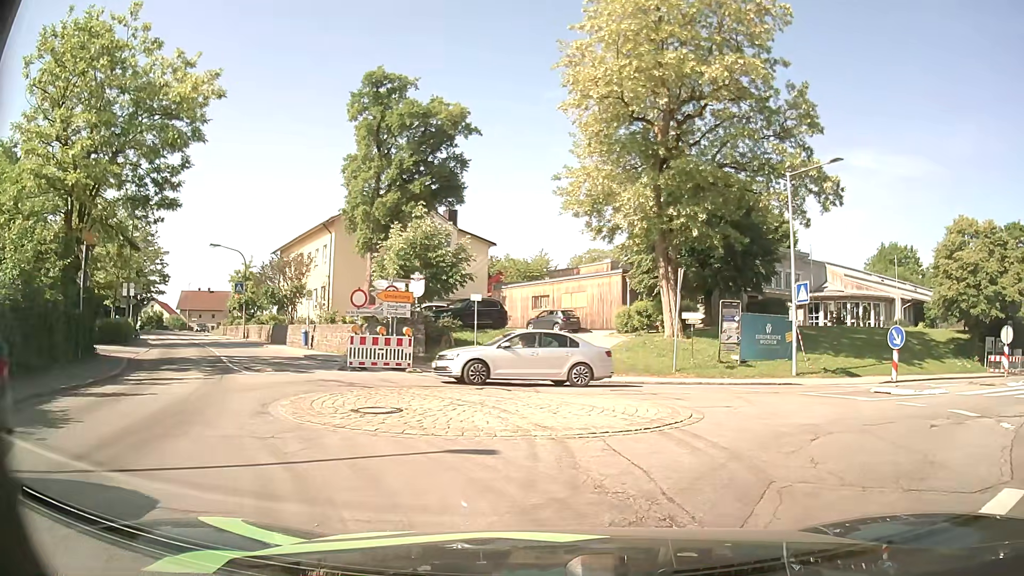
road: tertiary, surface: asphalt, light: Day
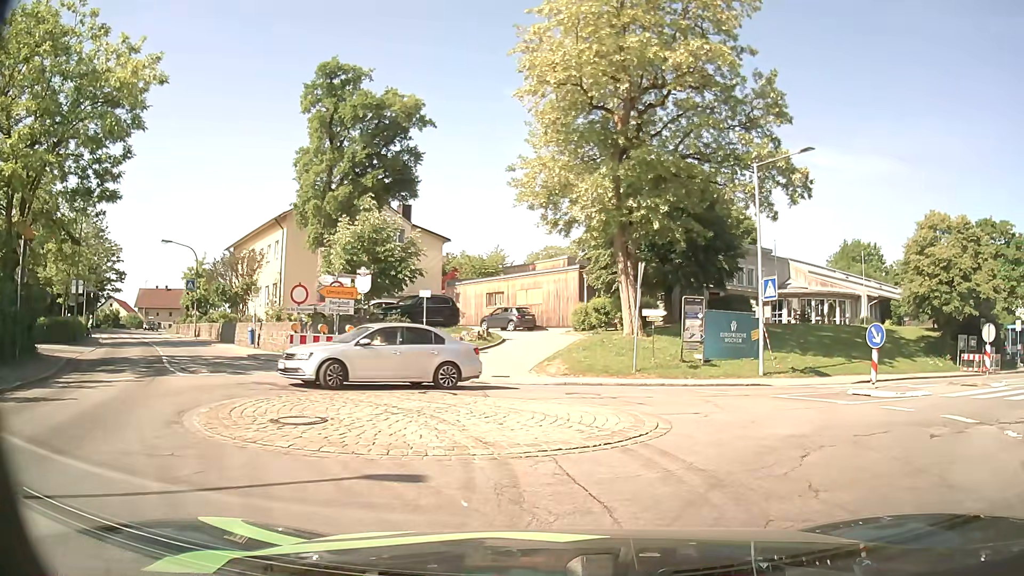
(+0.1, +1.3) m; +5°
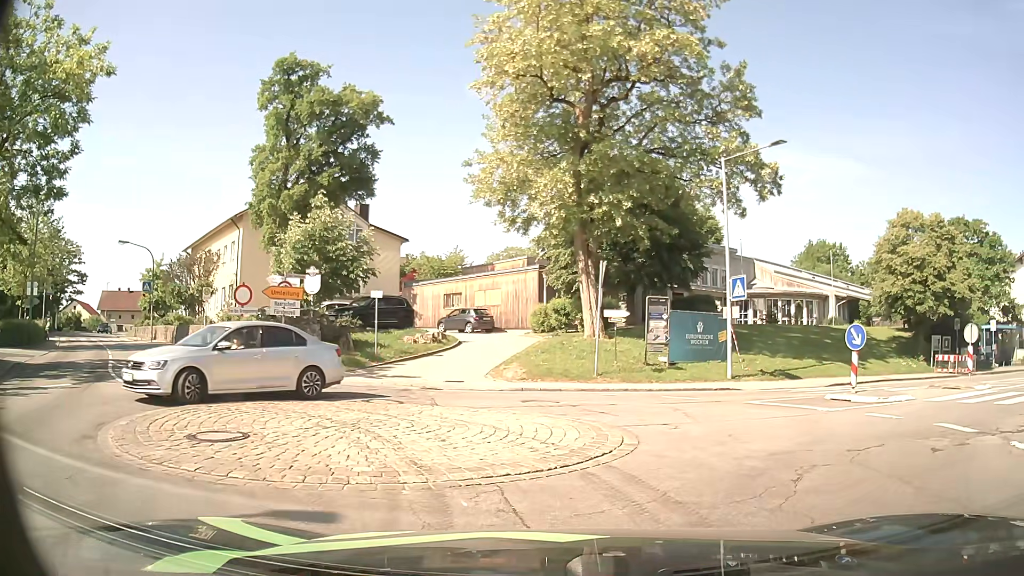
(0.0, +1.1) m; +3°
